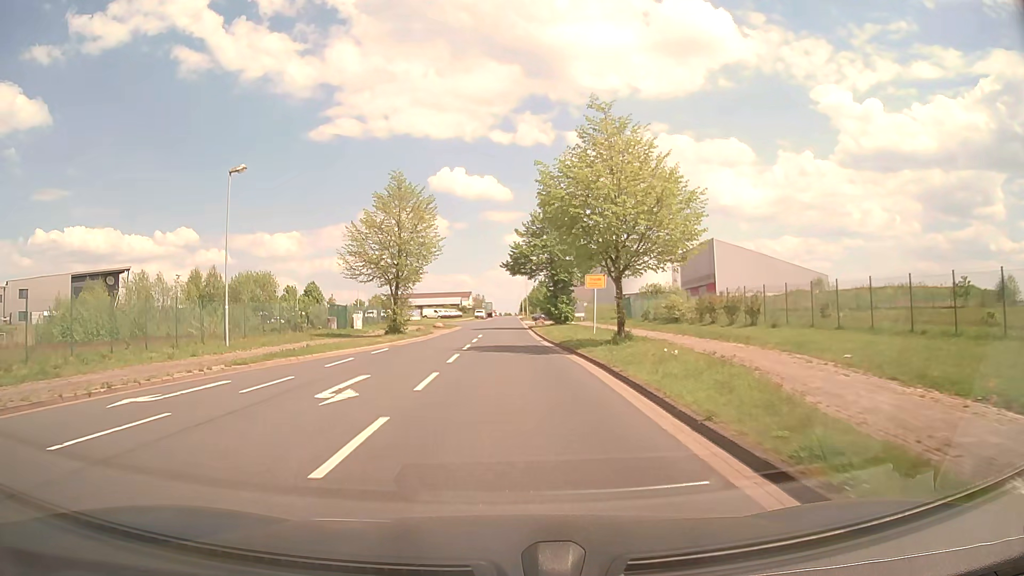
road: residential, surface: asphalt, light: Day
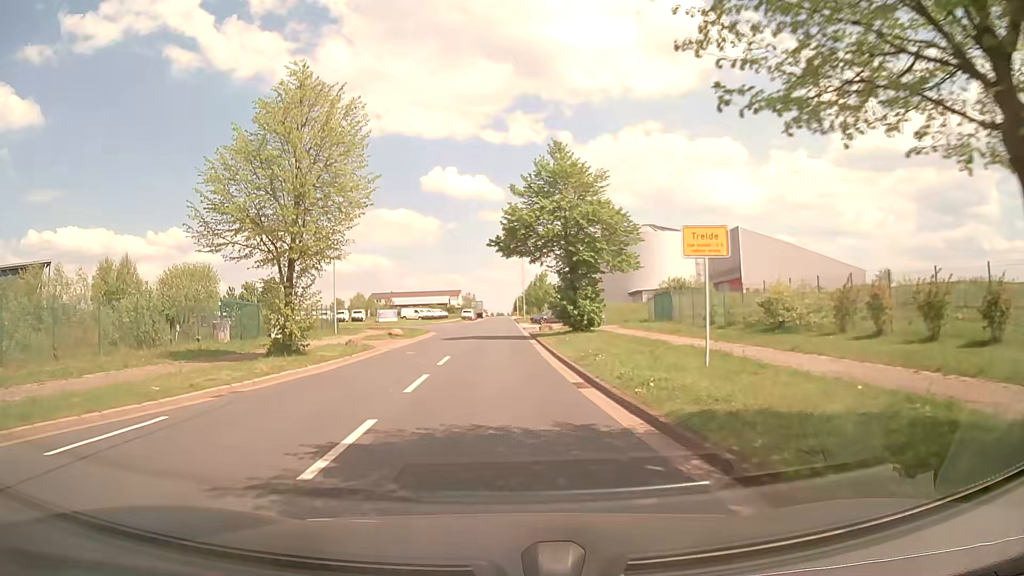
(+0.1, +18.7) m; +1°
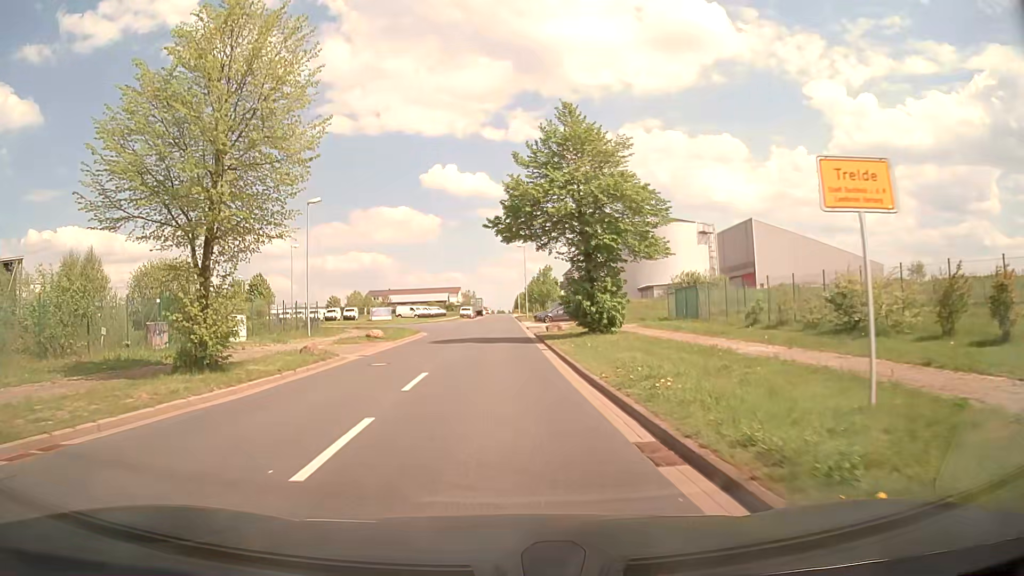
(0.0, +6.3) m; 0°
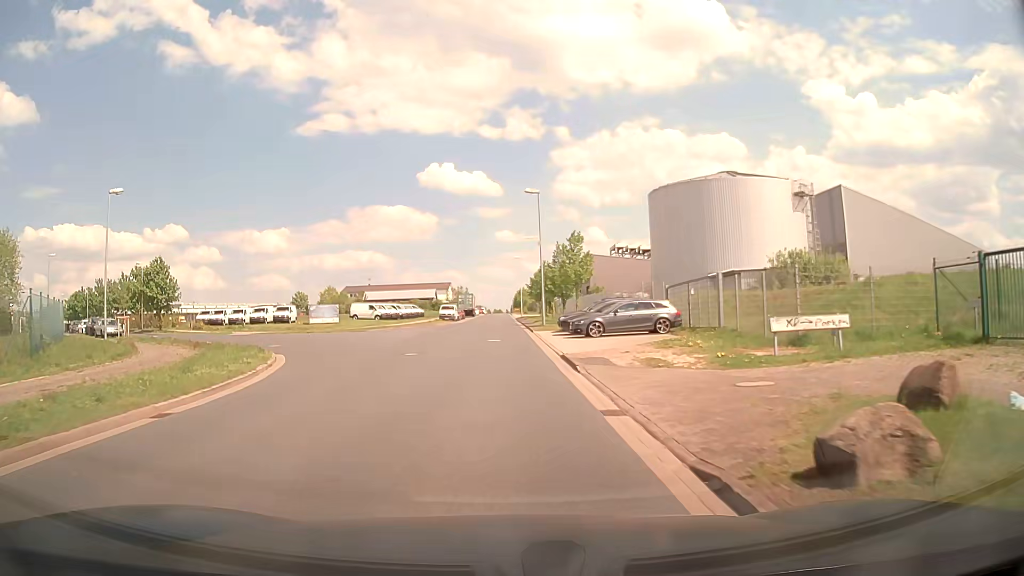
(+0.2, +31.2) m; +1°
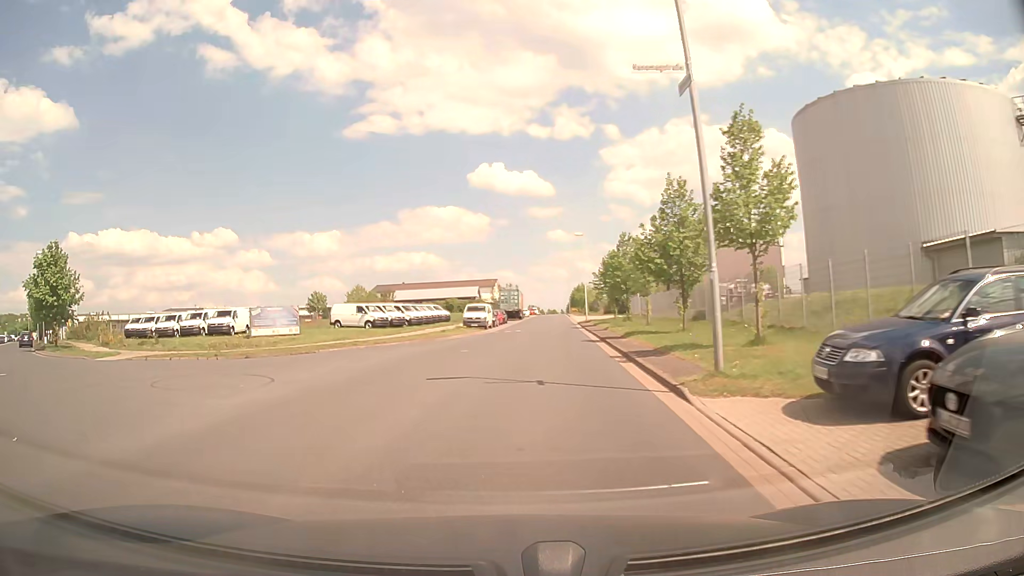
(-0.1, +26.4) m; -4°
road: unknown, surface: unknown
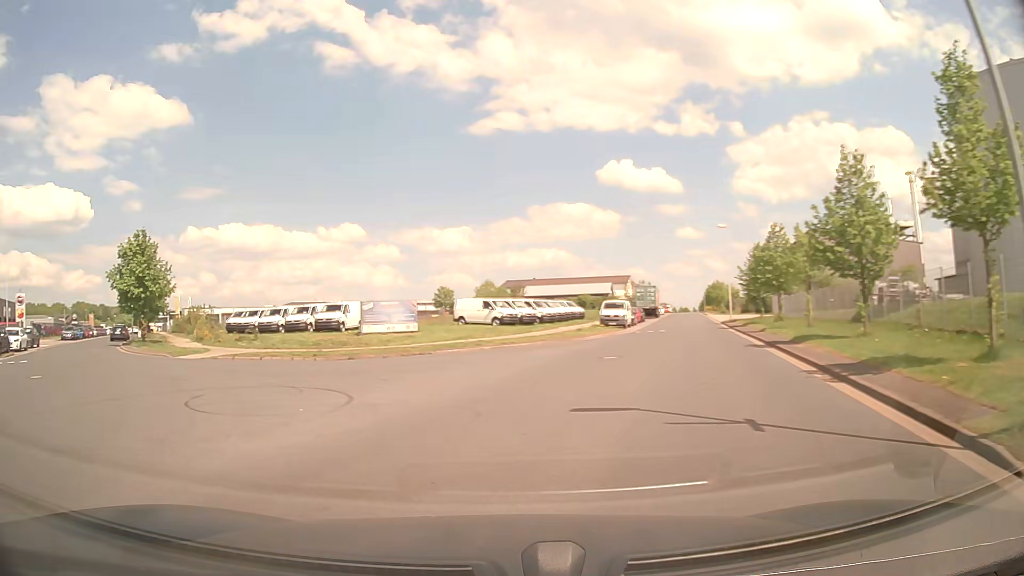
(-0.4, +4.5) m; -12°
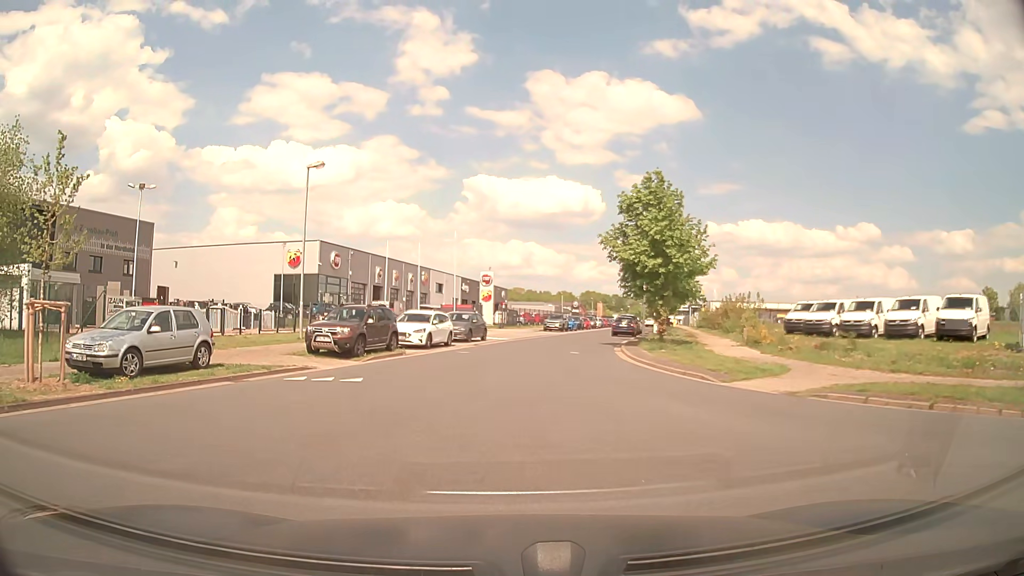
(-7.7, +15.5) m; -44°
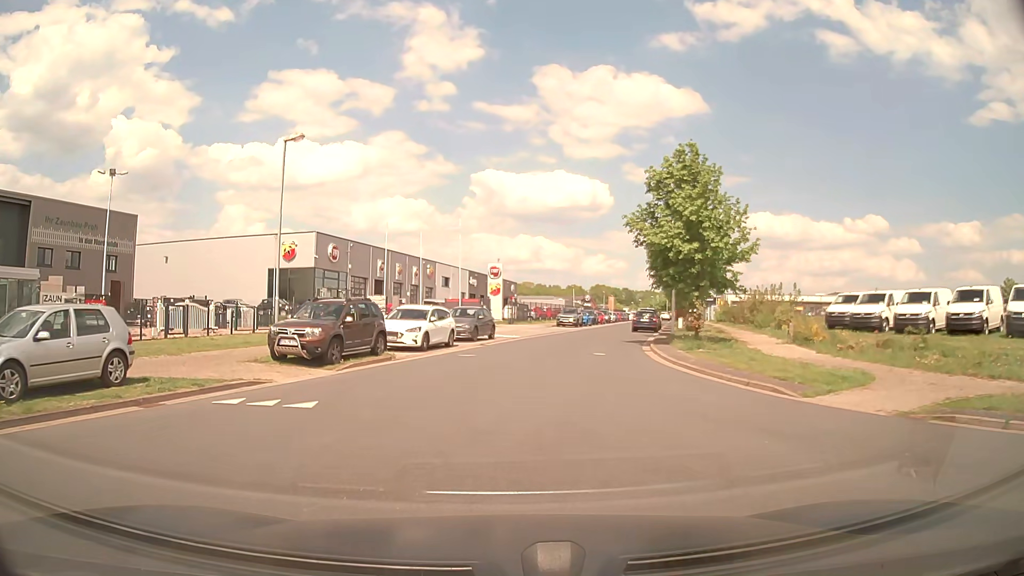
(0.0, +4.3) m; 0°
(0, +10) (+1, +20) (+3, +30) (+5, +40) (+7, +49) (+9, +59) (+12, +69) (+14, +79) (+16, +88) (+19, +98) m
